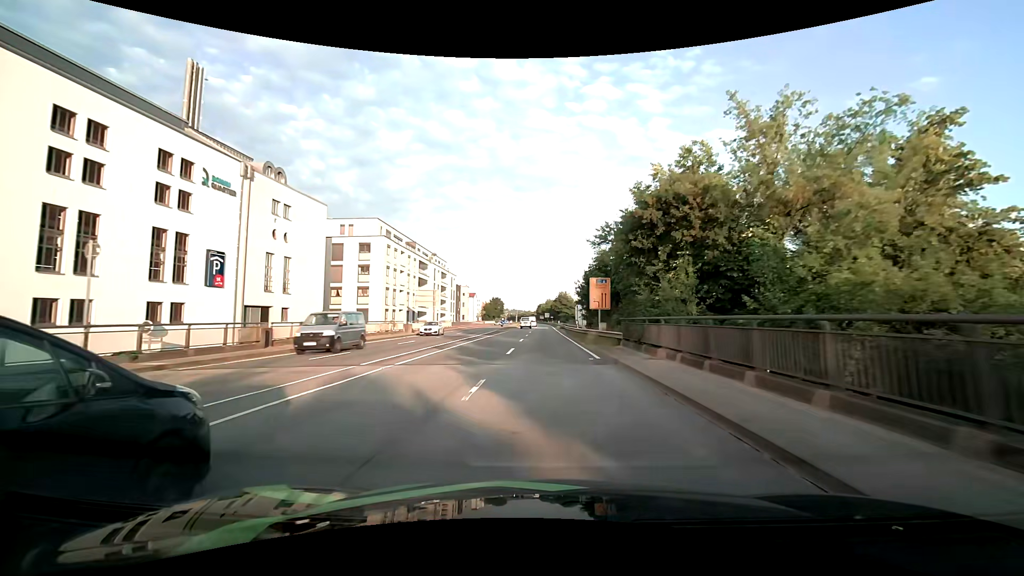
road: primary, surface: asphalt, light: Day
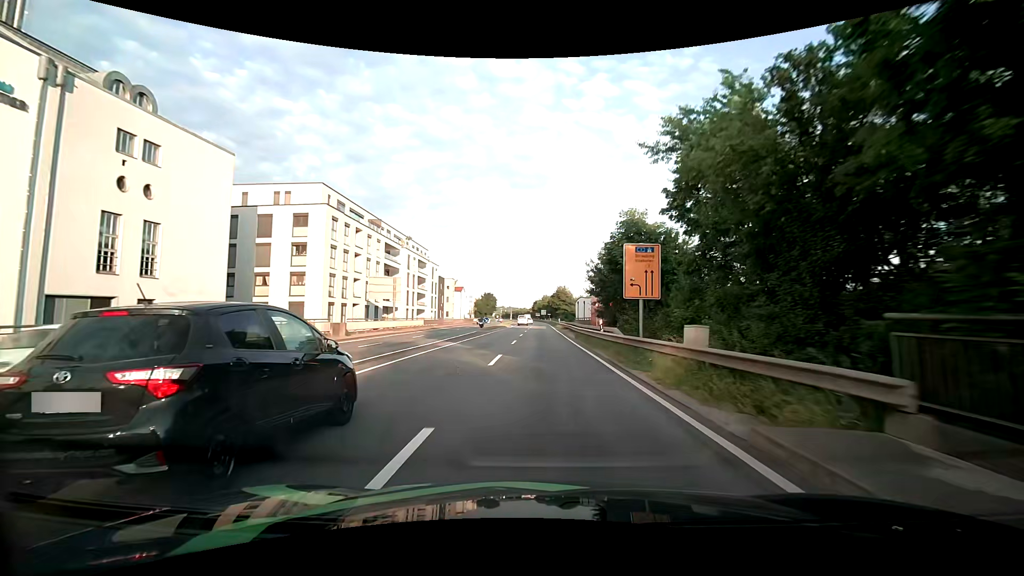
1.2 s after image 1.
(+0.1, +17.8) m; +1°
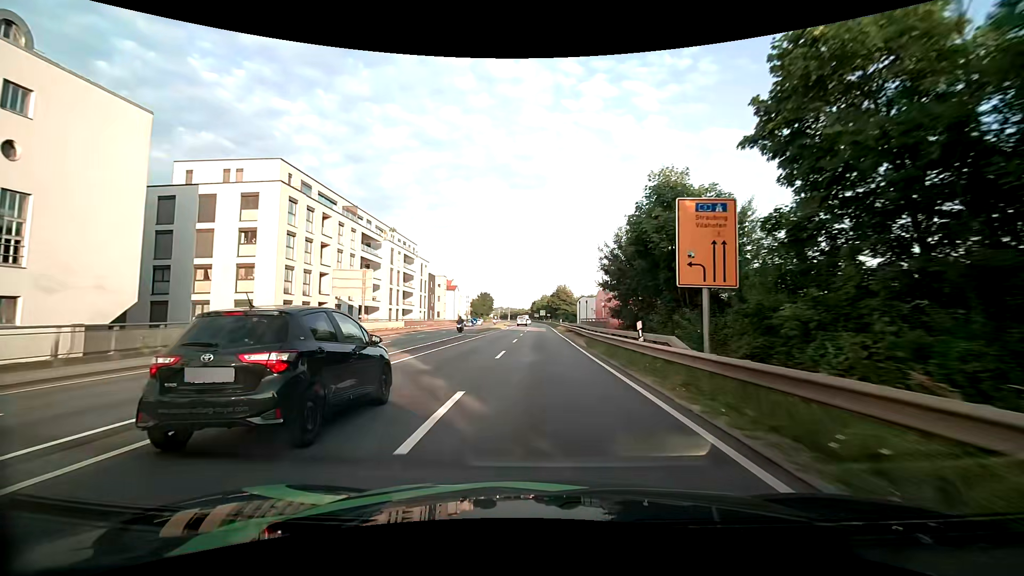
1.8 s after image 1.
(0.0, +9.0) m; 0°
